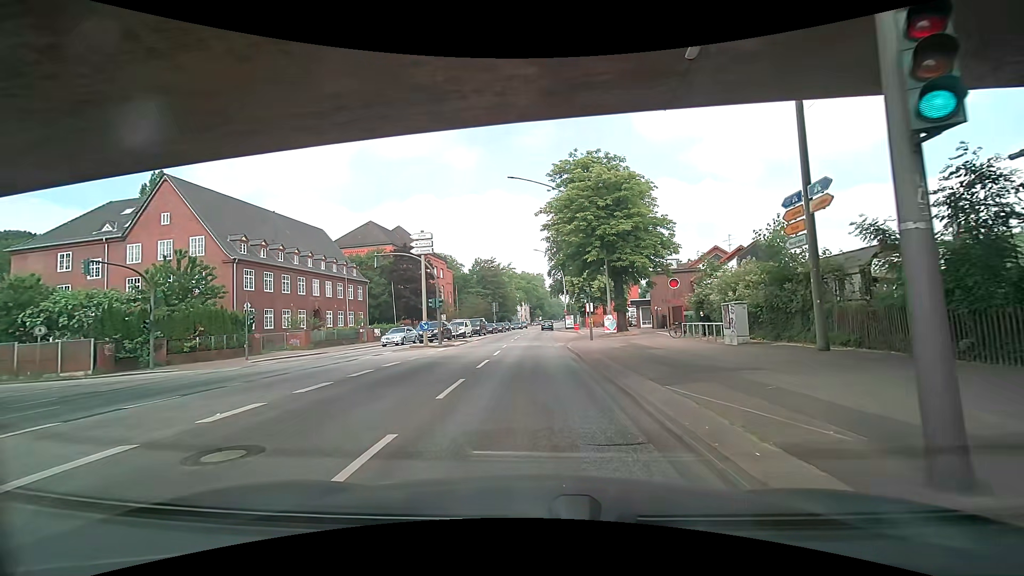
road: primary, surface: asphalt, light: Day
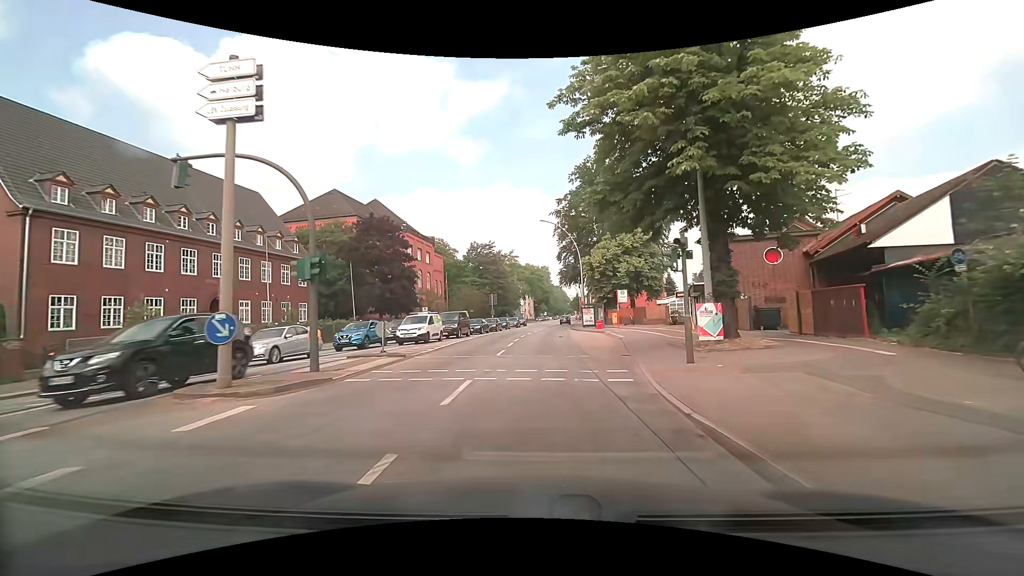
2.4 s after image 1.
(-0.1, +20.0) m; 0°
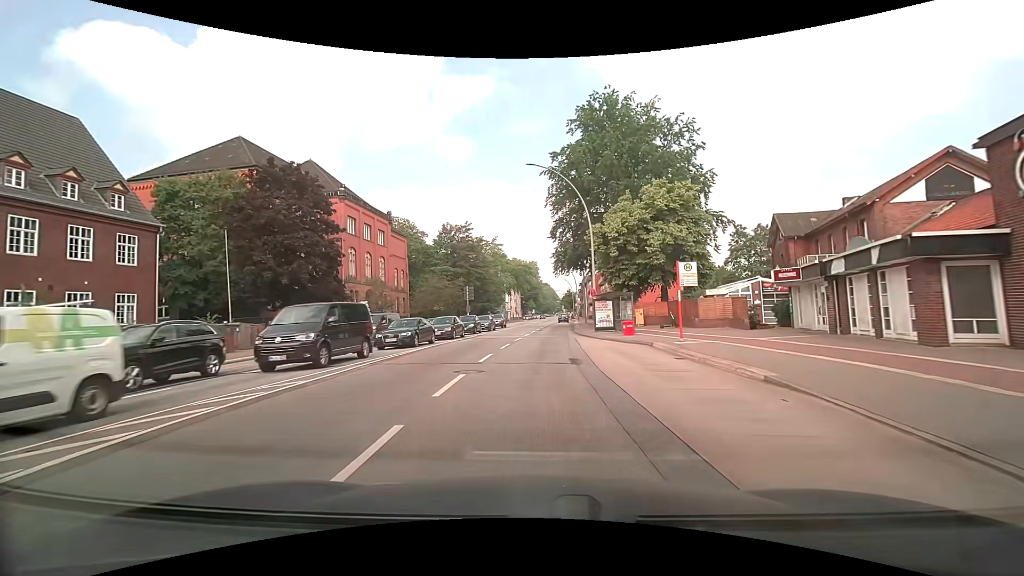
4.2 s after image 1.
(+0.3, +20.8) m; +2°
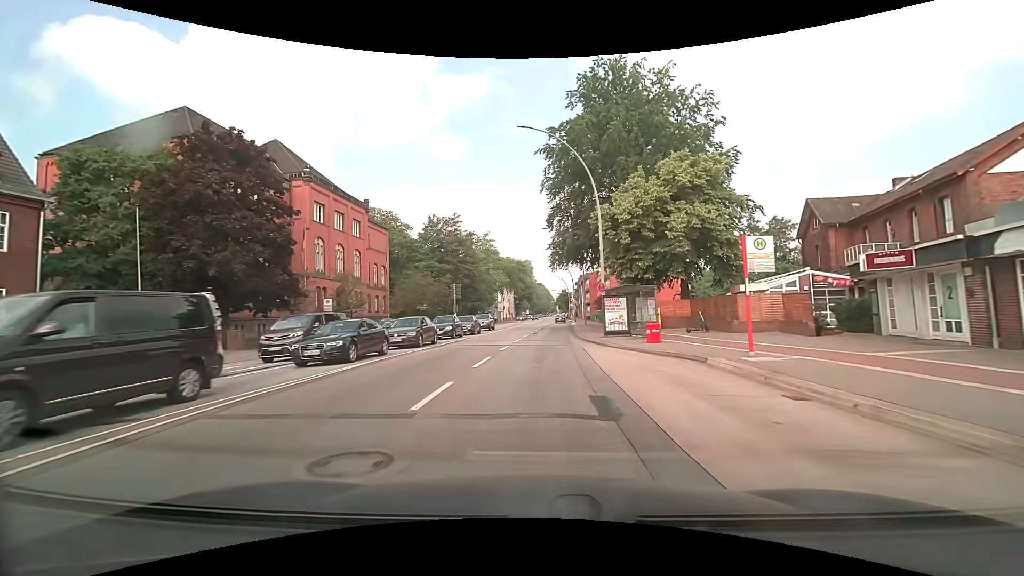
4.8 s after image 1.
(0.0, +7.3) m; +1°
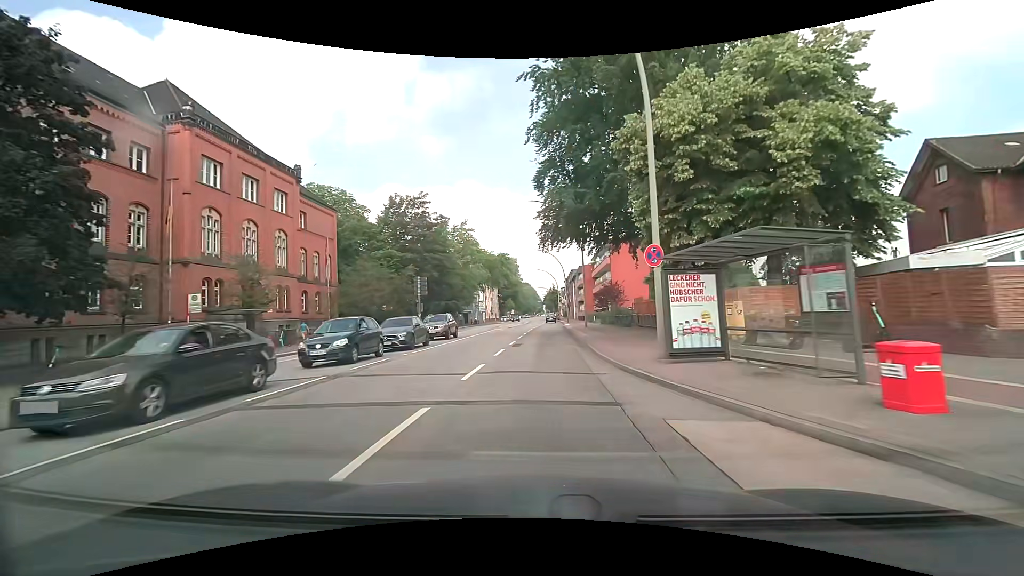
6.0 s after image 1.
(0.0, +14.9) m; 0°
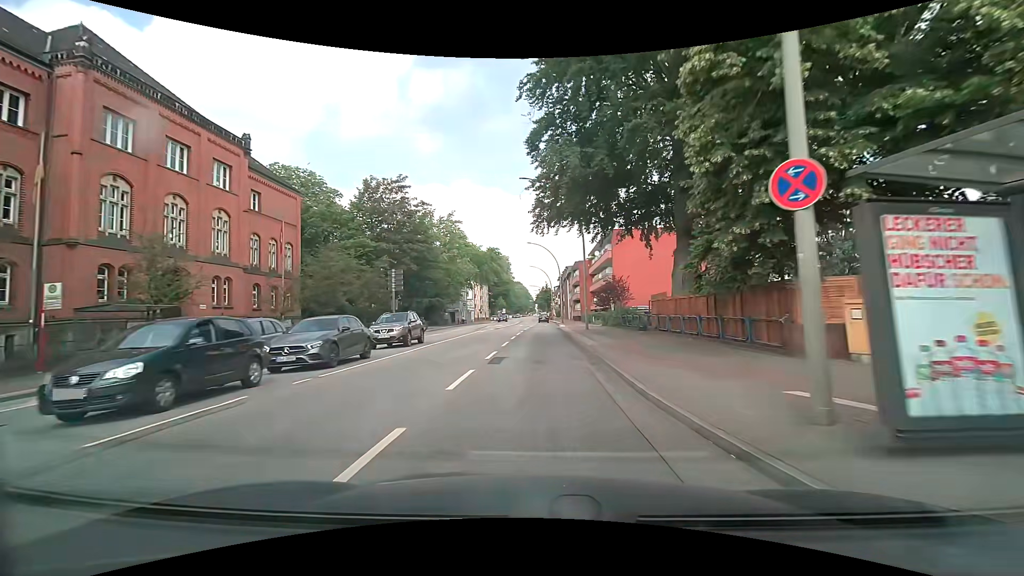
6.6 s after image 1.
(+0.1, +7.5) m; +1°
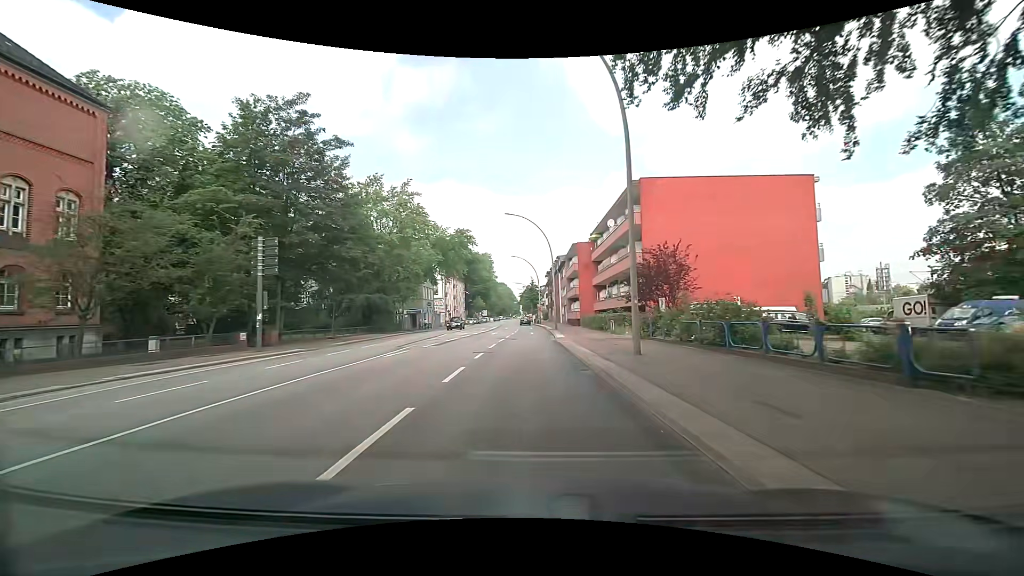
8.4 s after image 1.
(+0.4, +22.7) m; +2°
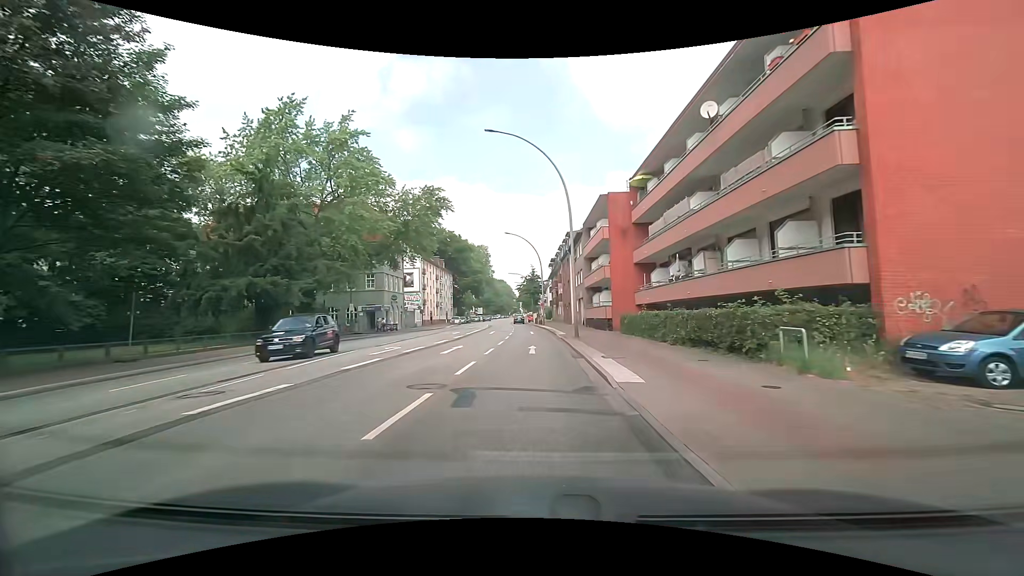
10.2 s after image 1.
(0.0, +22.8) m; 0°
(0, +10) (0, +20) (0, +30) (-1, +40) (-1, +50) (-2, +60) (-2, +70) (-3, +80) (-3, +90) (-4, +100) m
